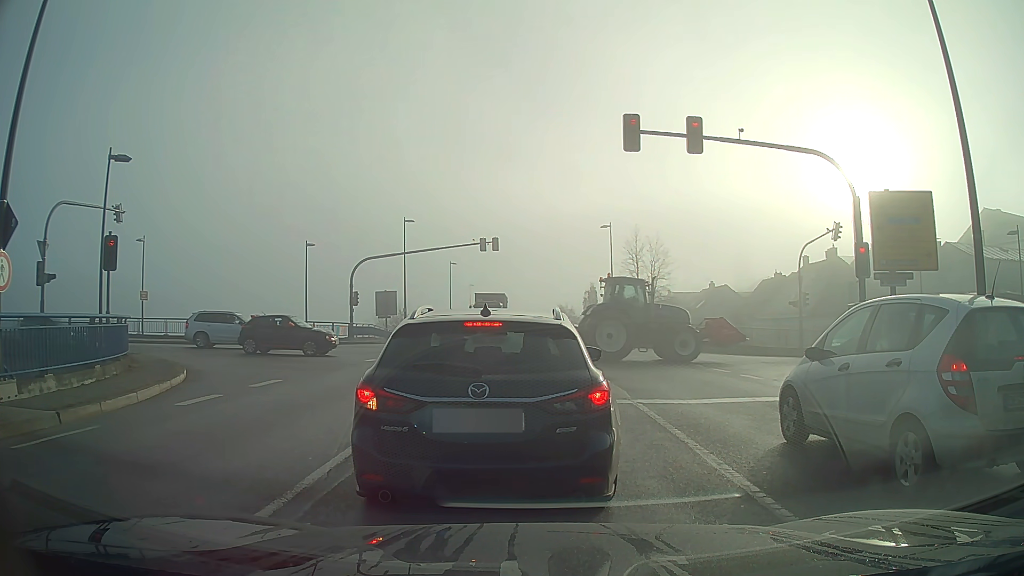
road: primary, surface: asphalt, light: Day
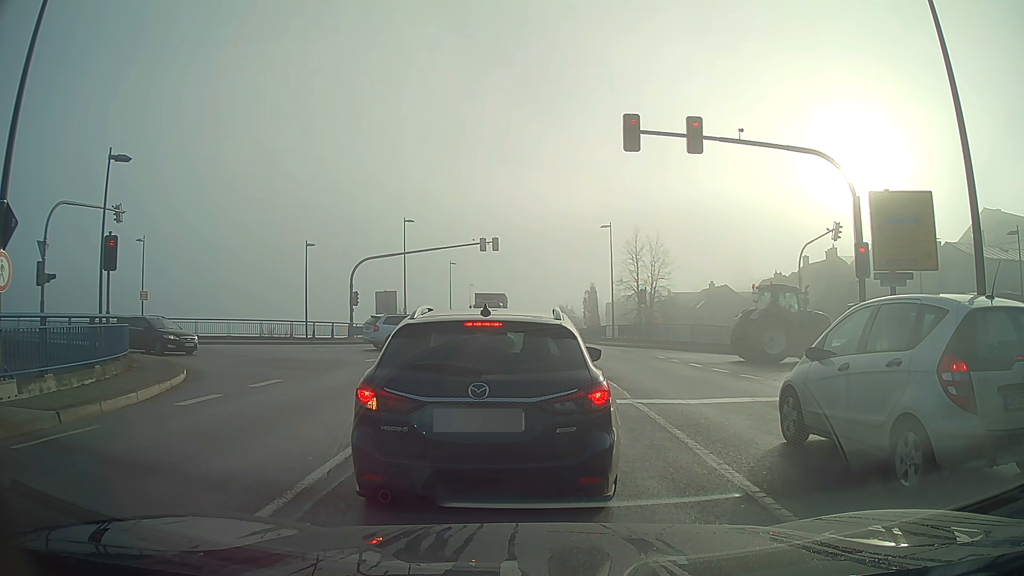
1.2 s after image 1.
(0.0, 0.0) m; 0°
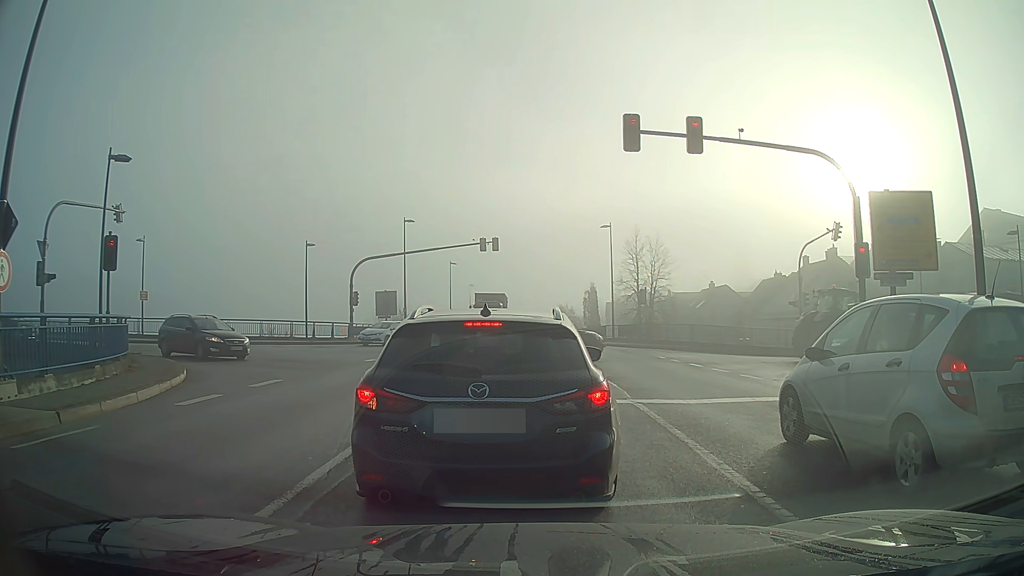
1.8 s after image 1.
(0.0, 0.0) m; 0°
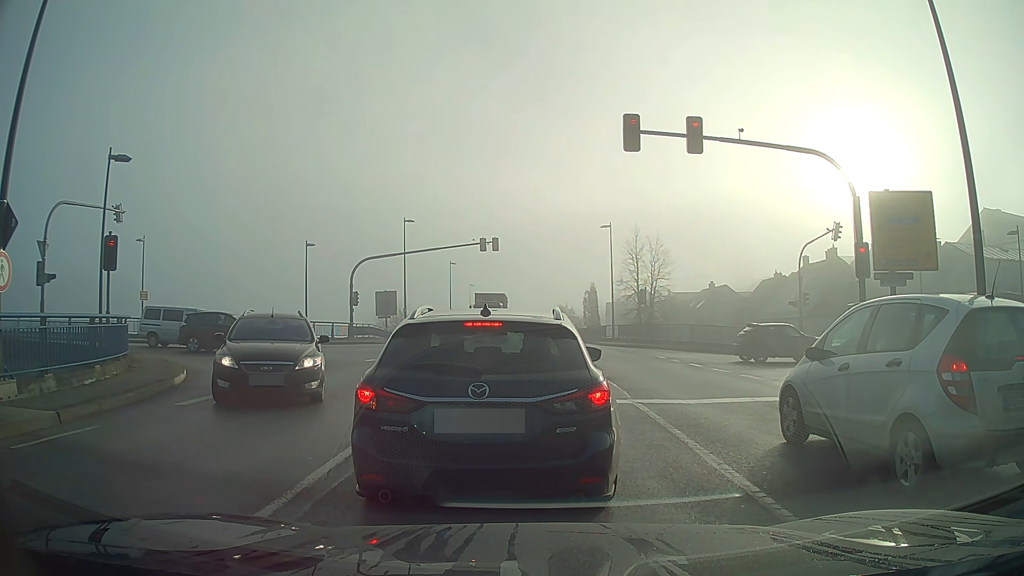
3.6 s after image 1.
(0.0, 0.0) m; 0°
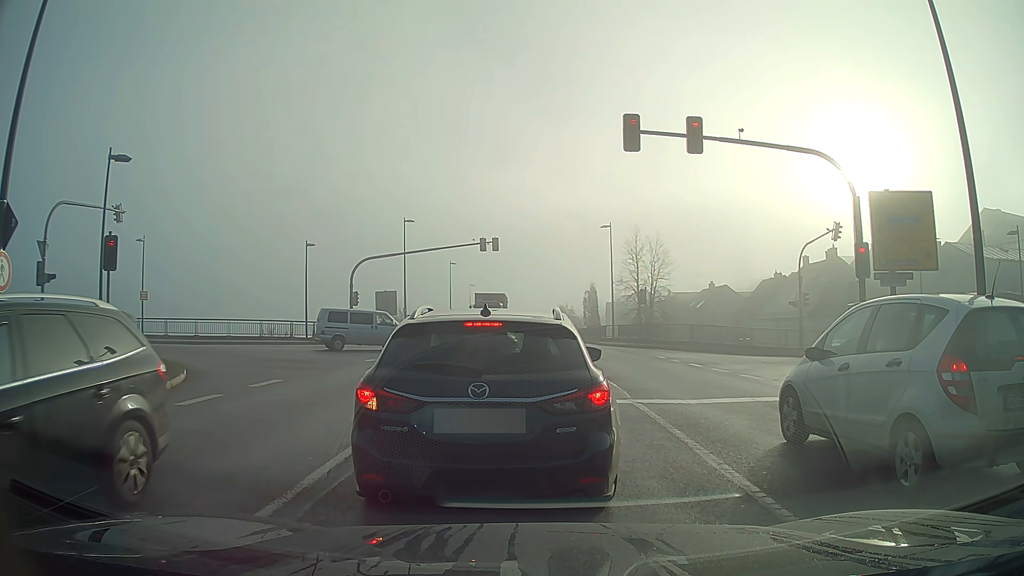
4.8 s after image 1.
(0.0, 0.0) m; 0°
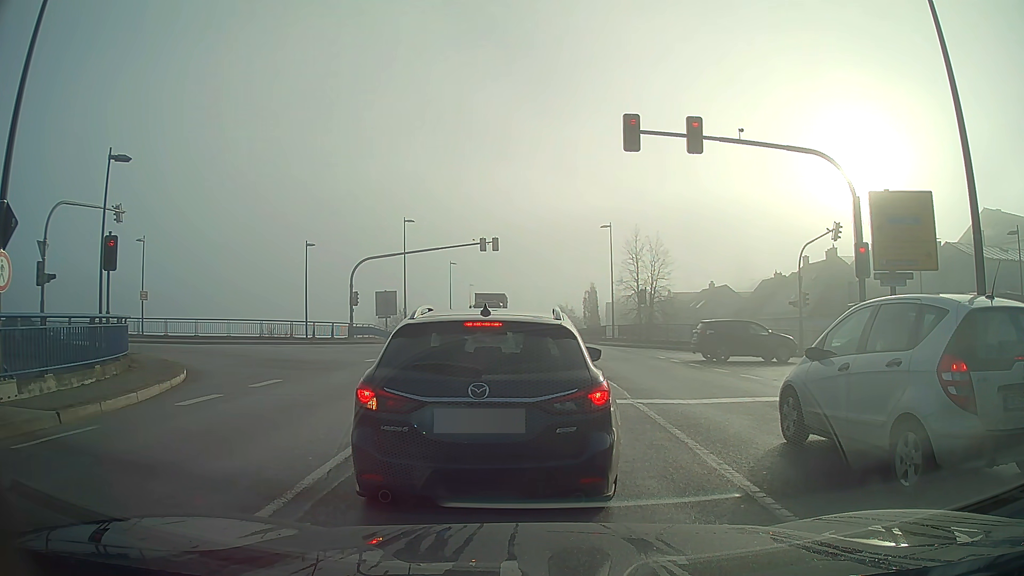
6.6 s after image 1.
(0.0, 0.0) m; 0°
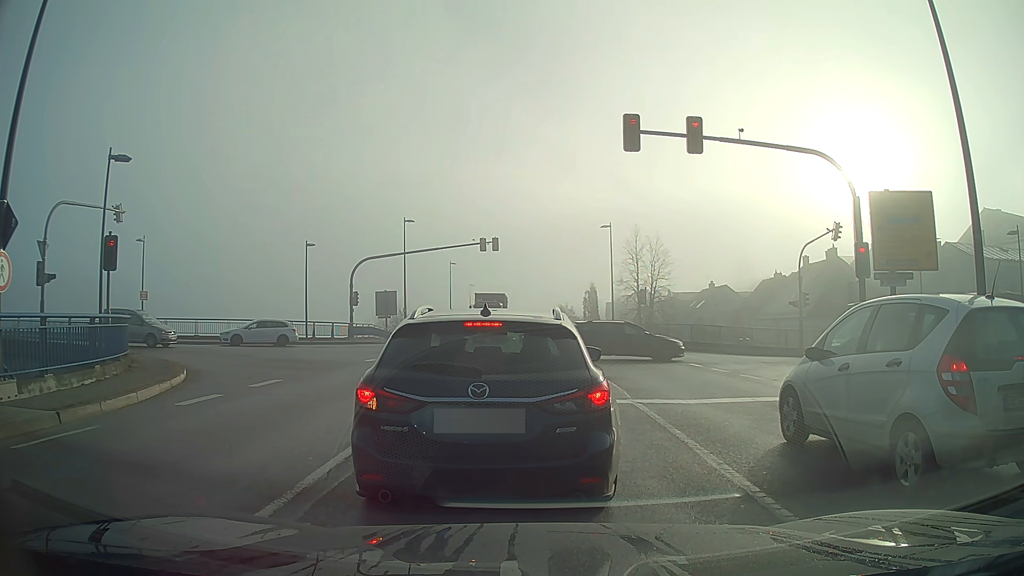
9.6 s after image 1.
(0.0, 0.0) m; 0°
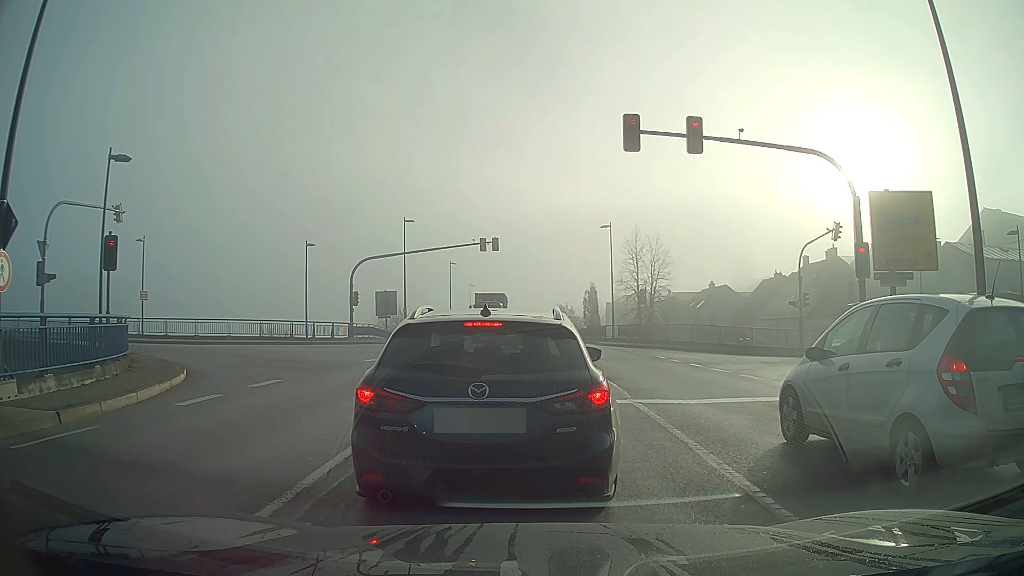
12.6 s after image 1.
(0.0, 0.0) m; 0°
(0, +10) (-1, +20) (-8, +28) (-17, +31) (-27, +32) (-37, +32) (-47, +32) (-57, +31) (-67, +31) (-77, +31) m
